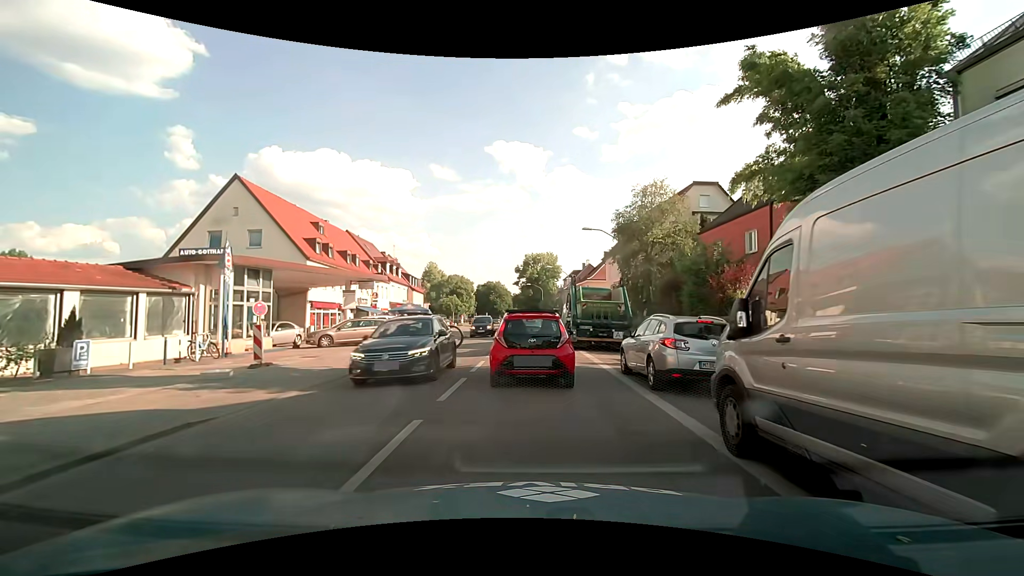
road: secondary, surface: asphalt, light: Day
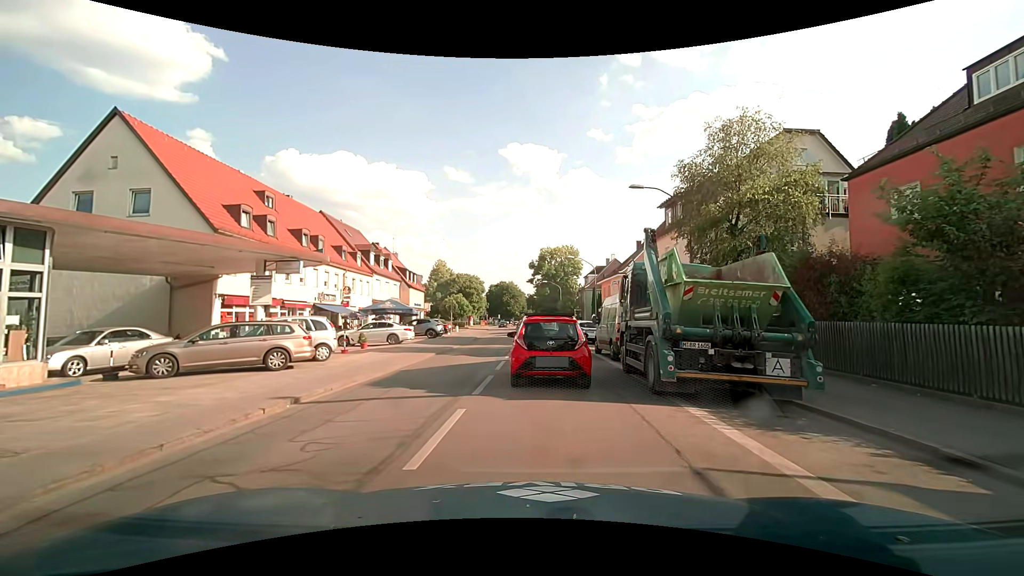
(-0.1, +12.4) m; 0°
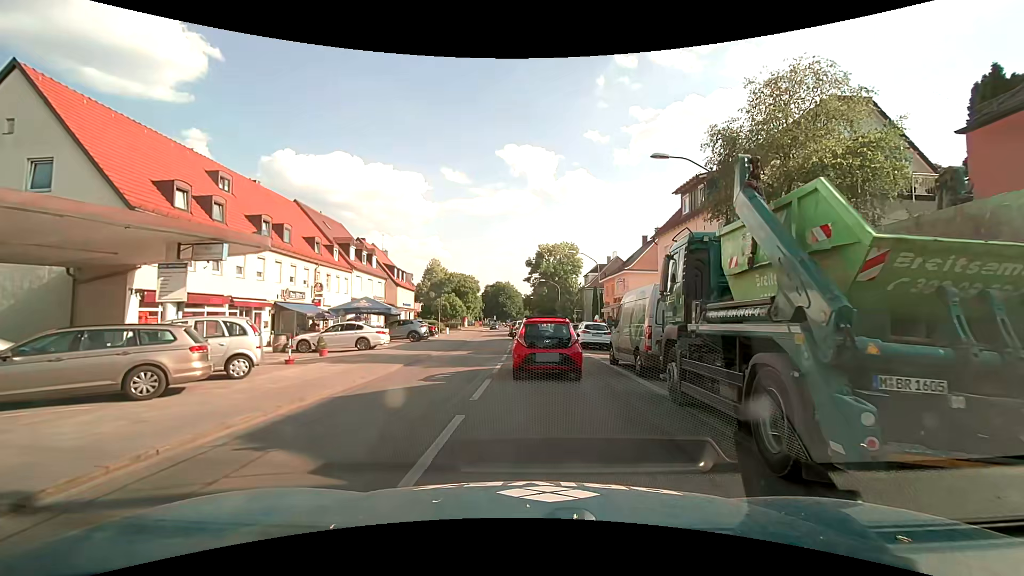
(-0.1, +5.0) m; -1°
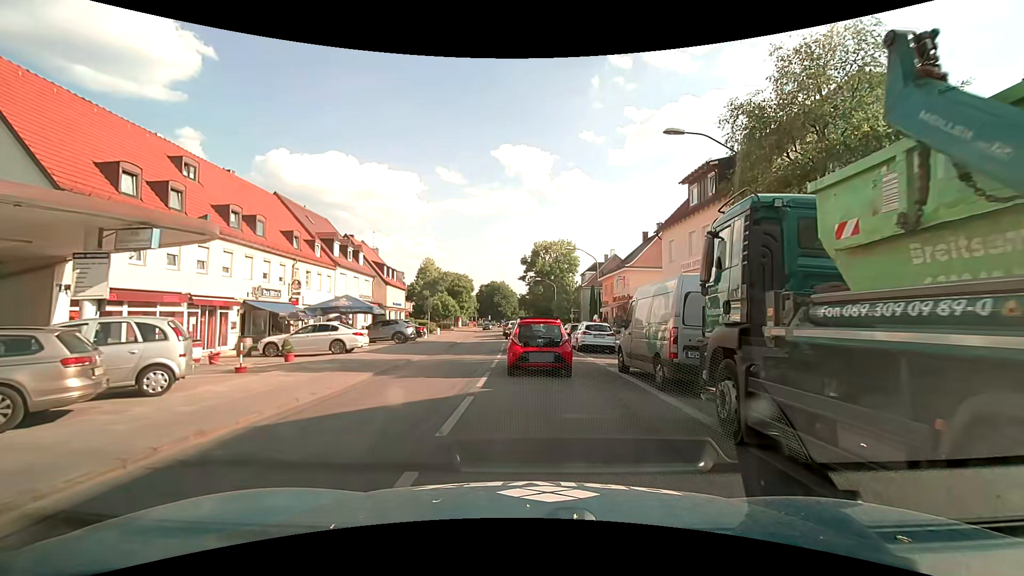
(0.0, +2.7) m; 0°
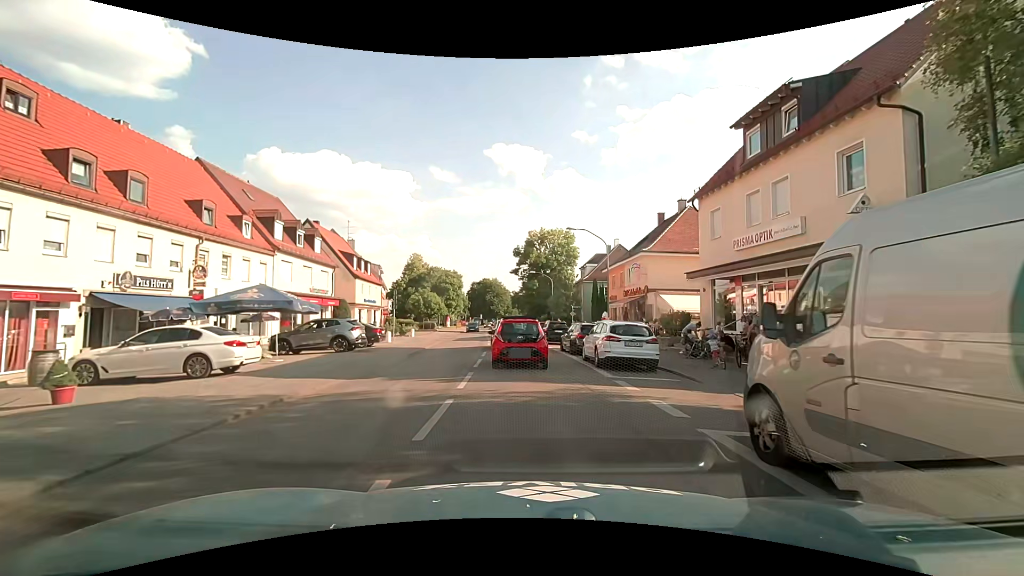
(+0.1, +9.3) m; +1°
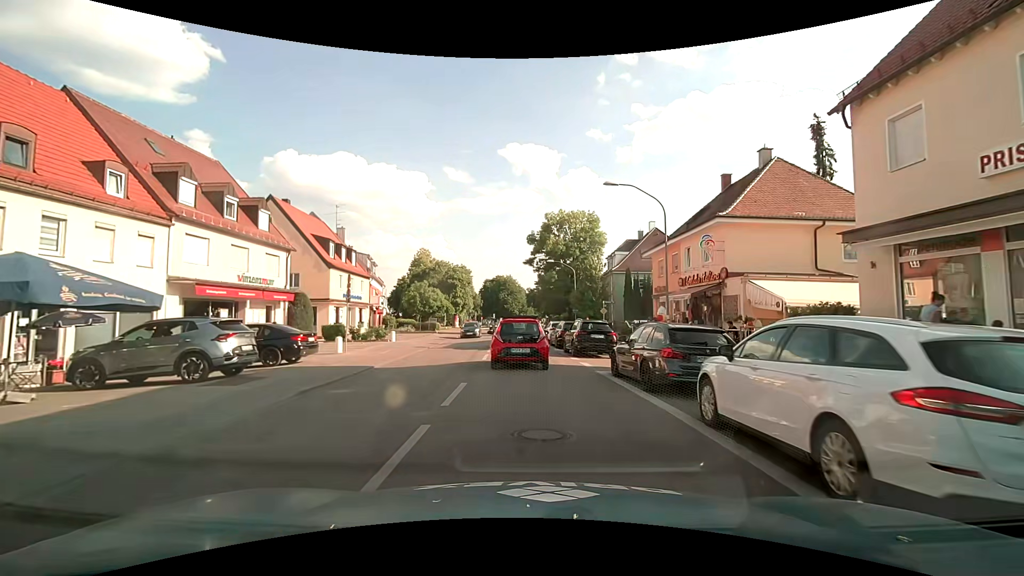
(-0.1, +11.6) m; -2°
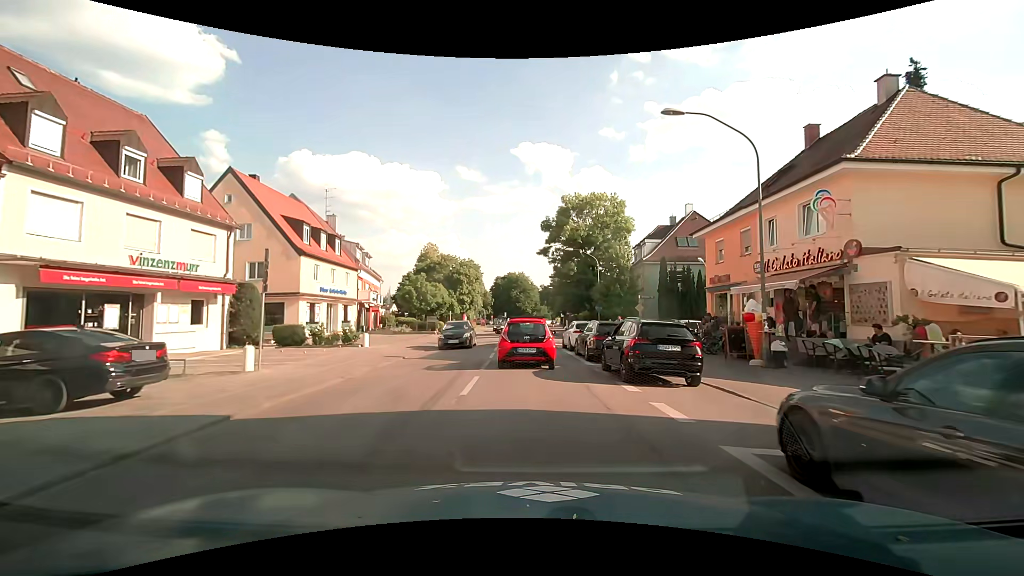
(-0.1, +8.3) m; -1°
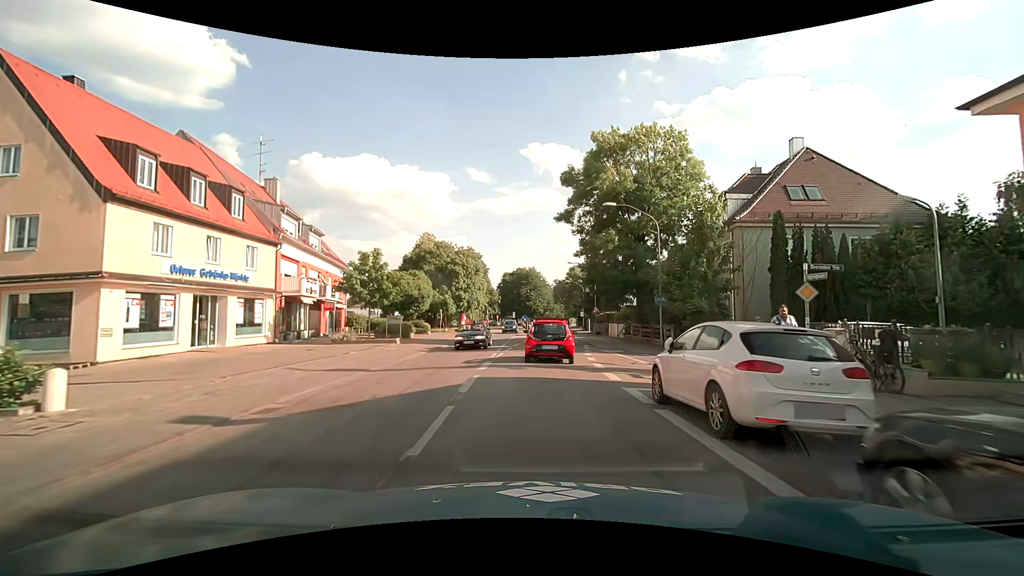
(-0.3, +17.8) m; -2°
(0, +10) (+1, +20) (+1, +30) (+2, +40) (+3, +50) (+3, +60) (+3, +70) (+3, +80) (+4, +90) (+4, +100) m
